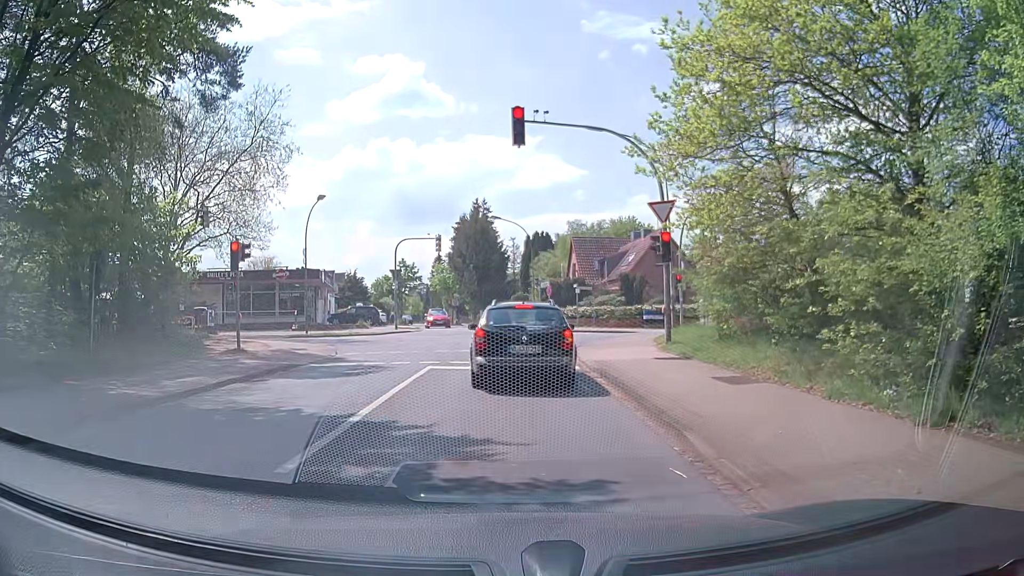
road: unclassified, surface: asphalt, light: Day
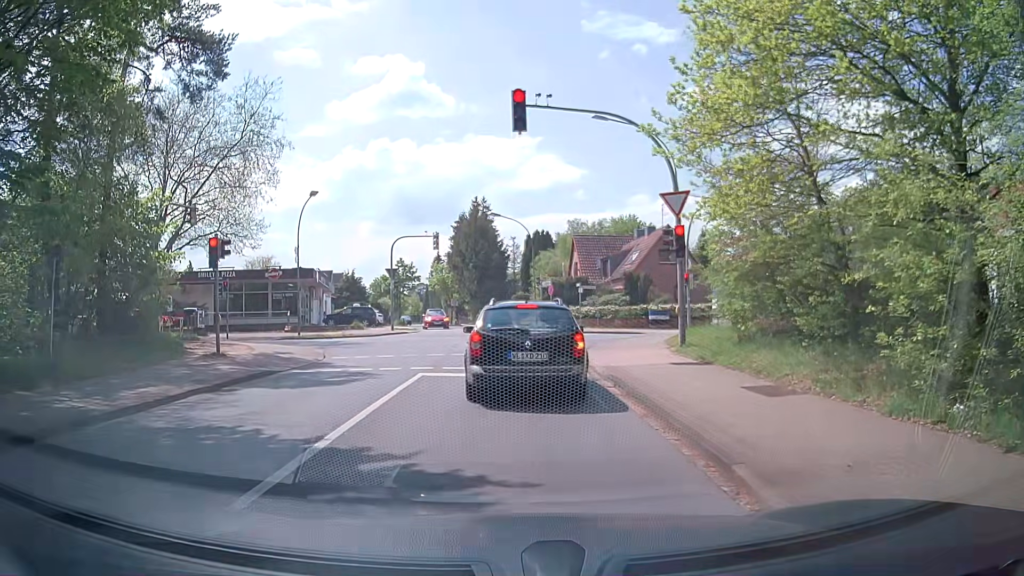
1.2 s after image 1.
(0.0, +1.5) m; 0°
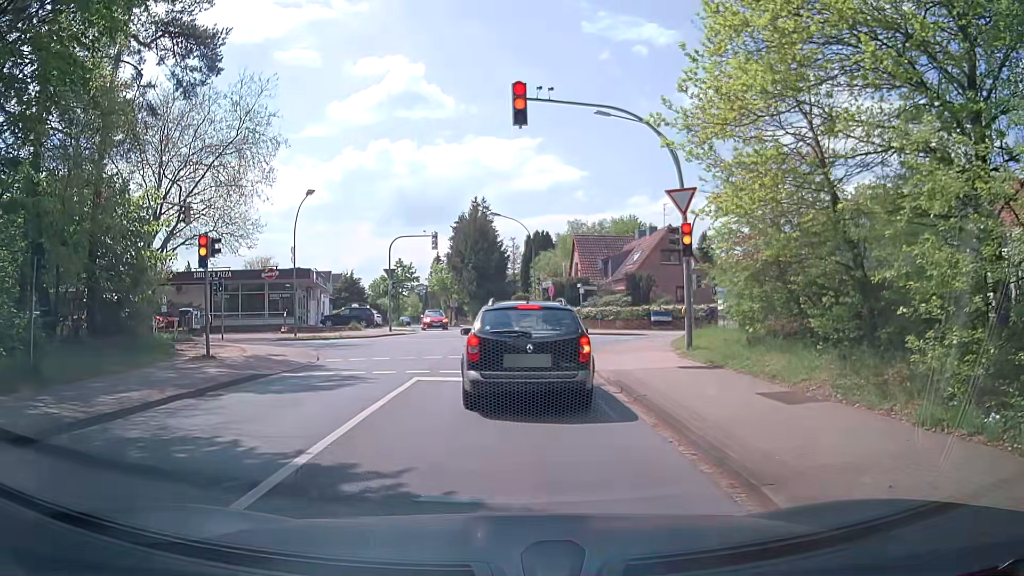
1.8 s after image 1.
(0.0, +0.7) m; 0°
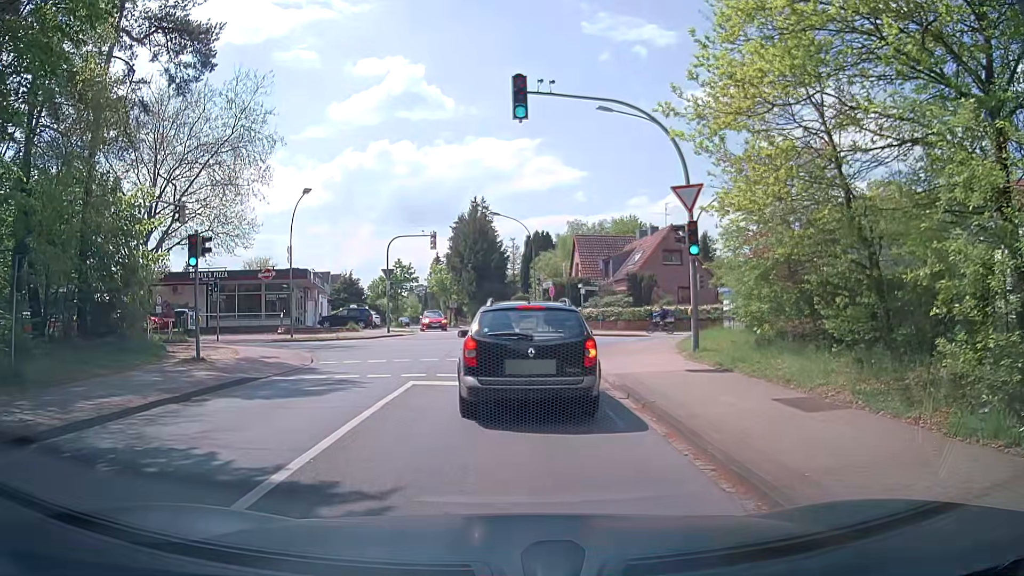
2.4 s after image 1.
(0.0, +0.6) m; 0°
